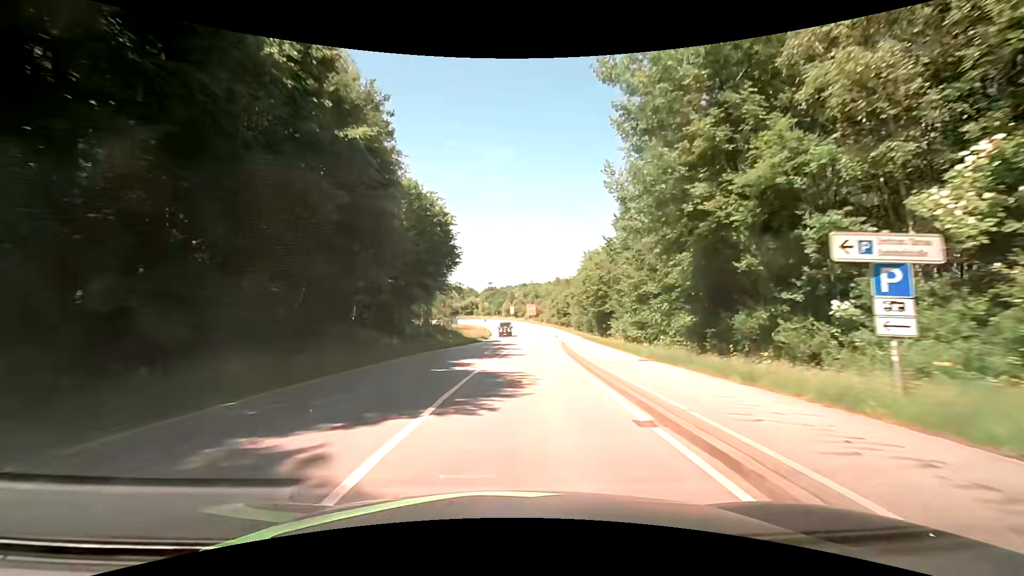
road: secondary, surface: asphalt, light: Day
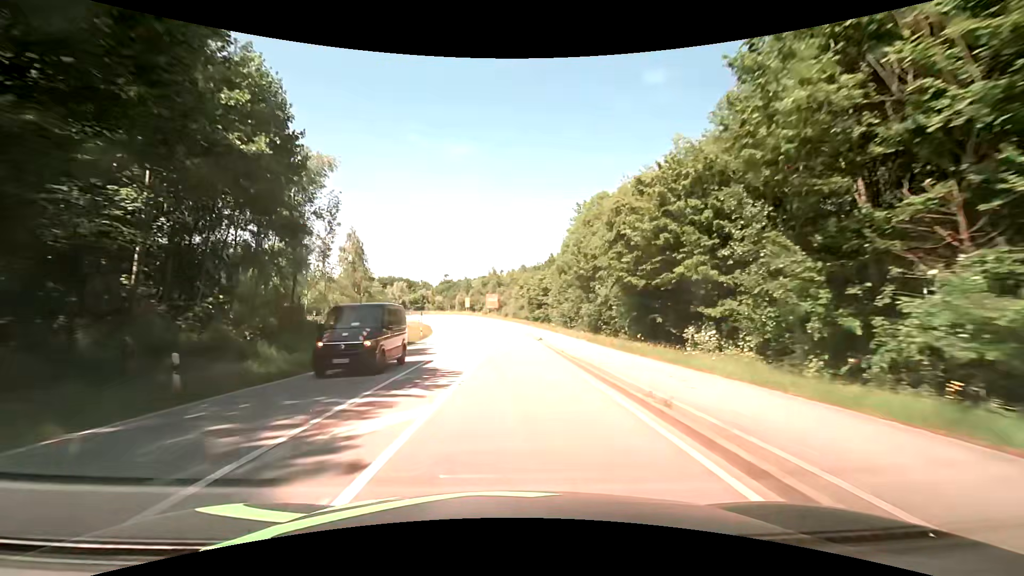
(+1.2, +32.6) m; +4°
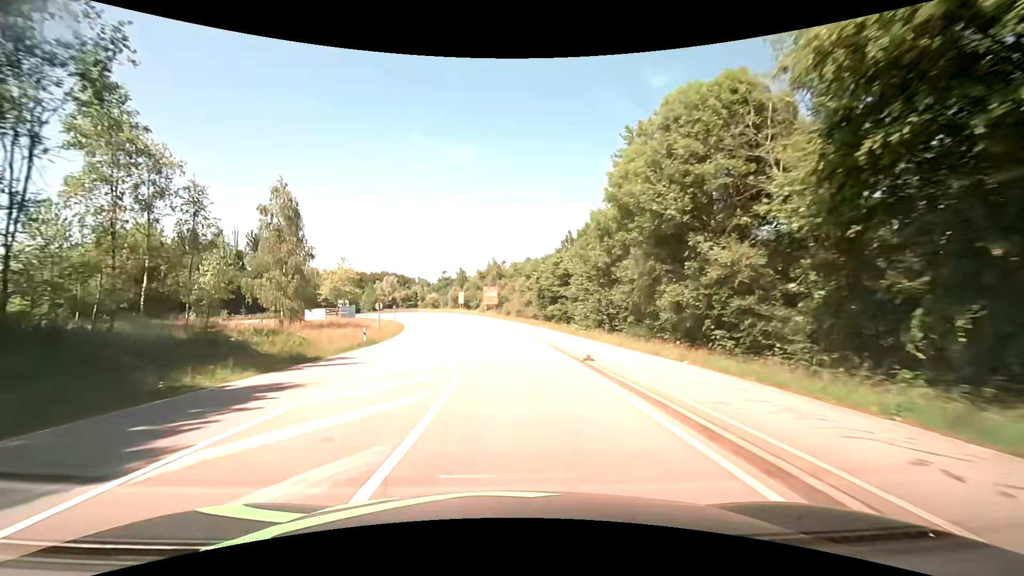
(+0.1, +21.2) m; 0°
(0, +10) (-1, +20) (-2, +30) (-3, +40) (-4, +50) (-6, +60) (-9, +69) (-11, +79) (-14, +88) (-21, +96) m
